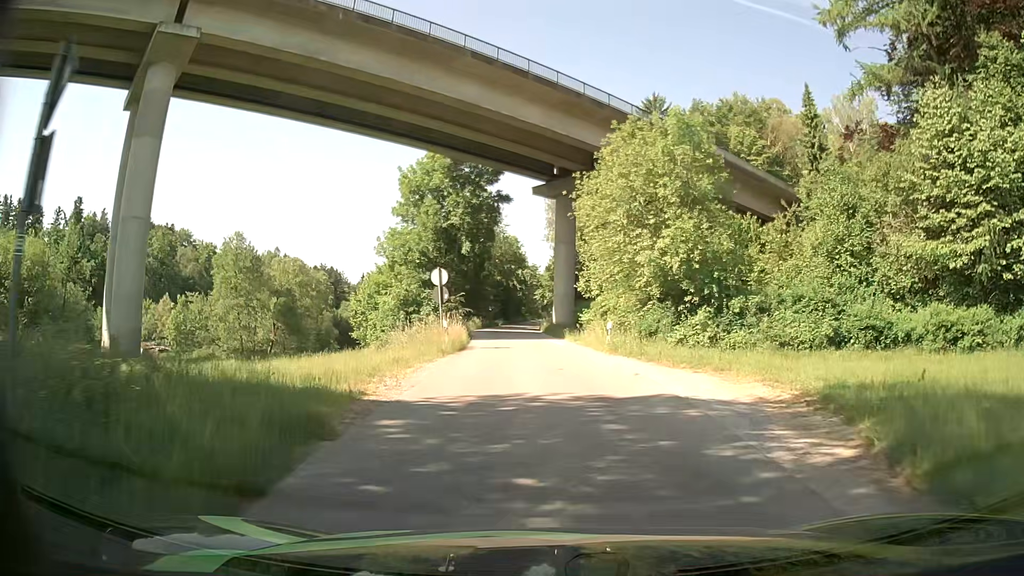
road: residential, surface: asphalt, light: Day
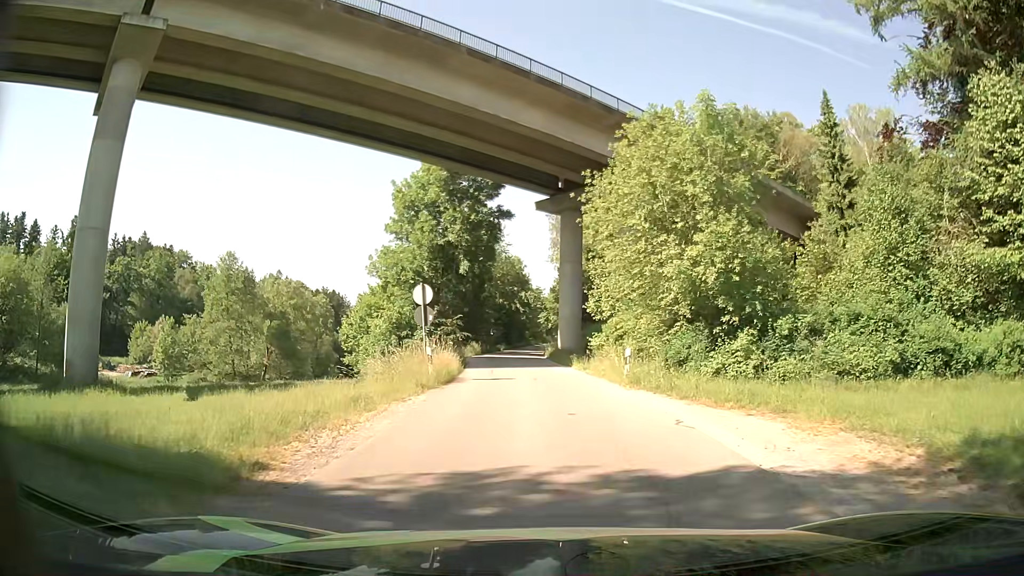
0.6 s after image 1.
(-0.1, +4.1) m; -1°
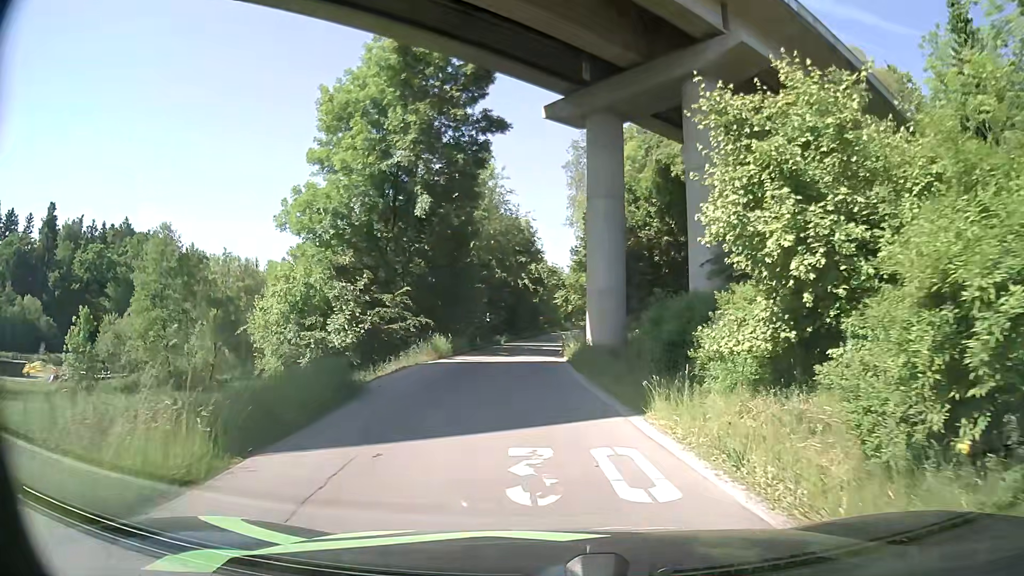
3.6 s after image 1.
(-0.2, +20.8) m; -1°
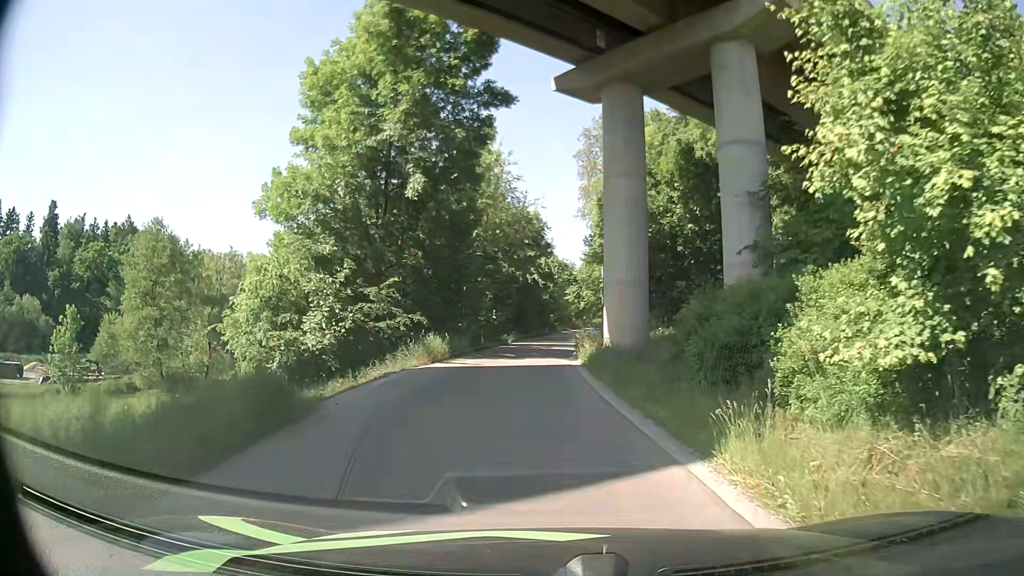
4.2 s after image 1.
(-0.1, +3.7) m; -1°
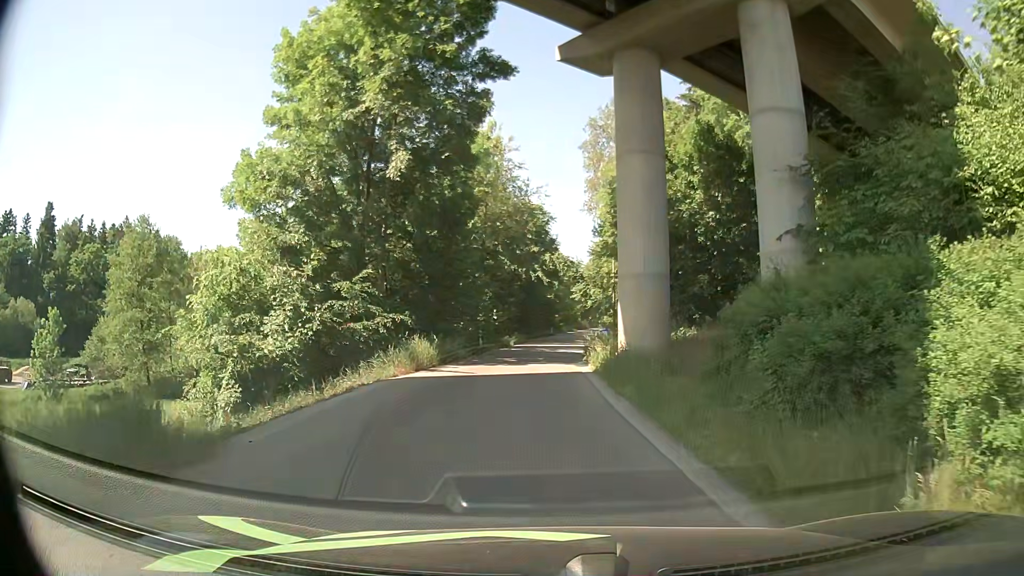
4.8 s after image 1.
(0.0, +3.5) m; -1°
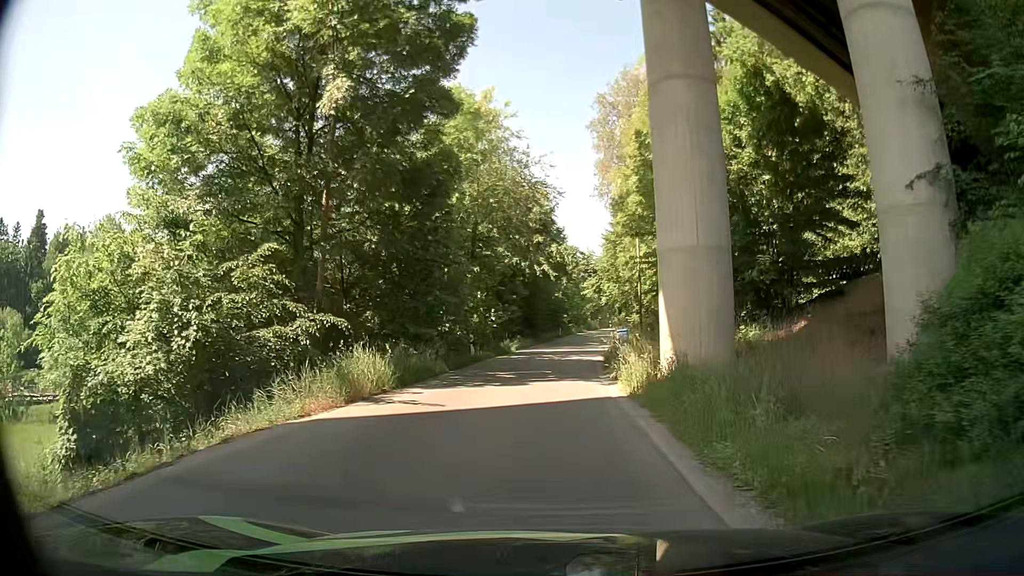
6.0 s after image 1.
(0.0, +7.0) m; 0°
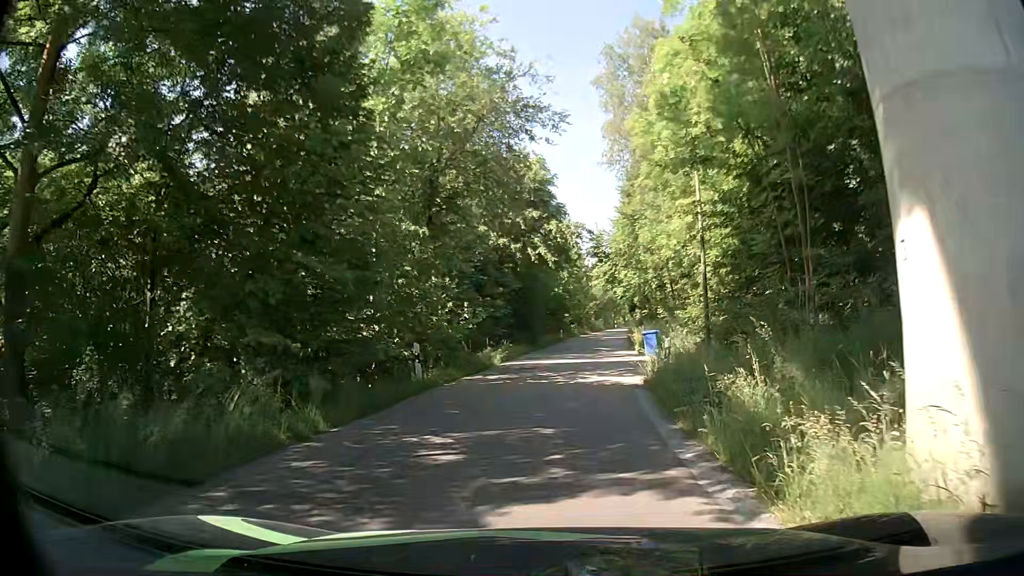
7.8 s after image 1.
(0.0, +11.0) m; -1°
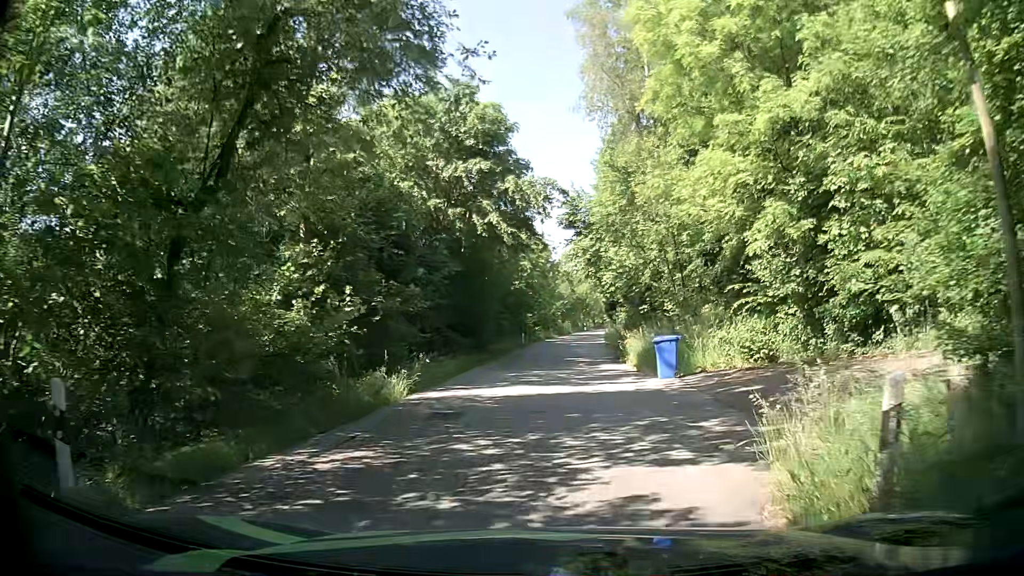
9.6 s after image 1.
(+0.5, +11.4) m; +4°
(0, +10) (+1, +20) (+1, +30) (+2, +40) (+3, +50) (+3, +60) (+5, +70) (+6, +80) (+8, +89) (+11, +99) m
